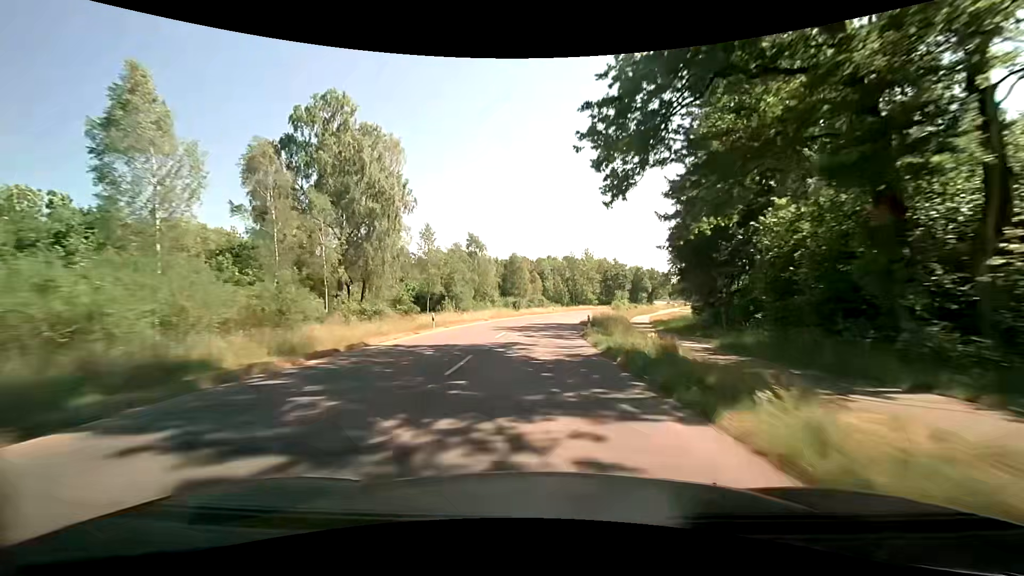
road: tertiary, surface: asphalt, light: Day
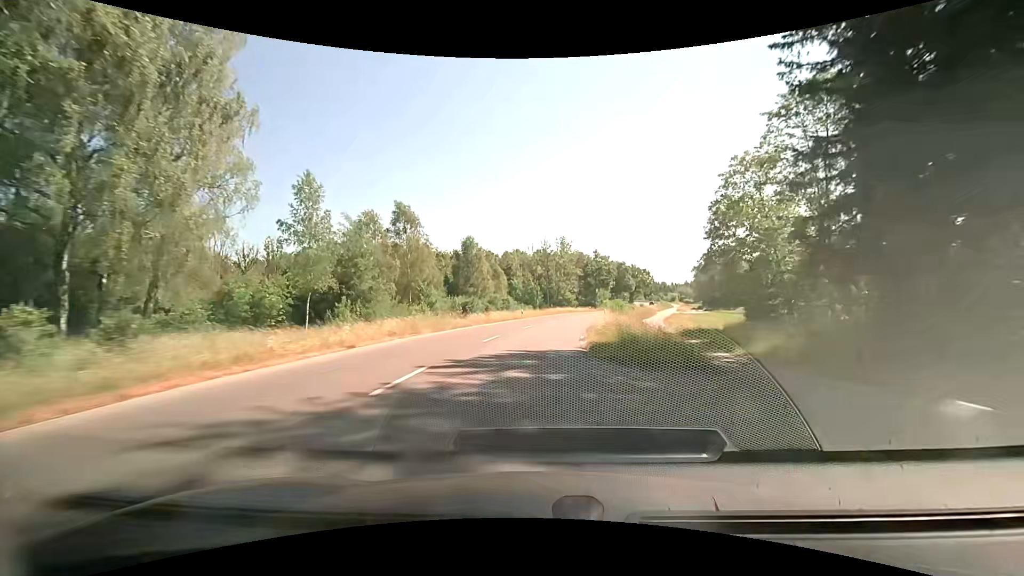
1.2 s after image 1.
(+0.9, +25.6) m; +4°
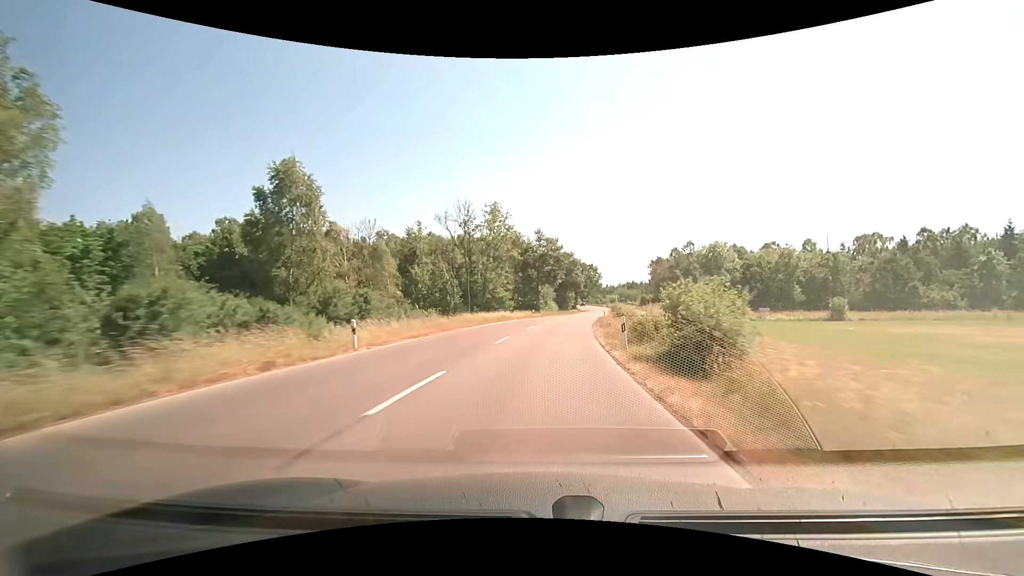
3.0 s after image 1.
(+1.9, +36.8) m; +7°
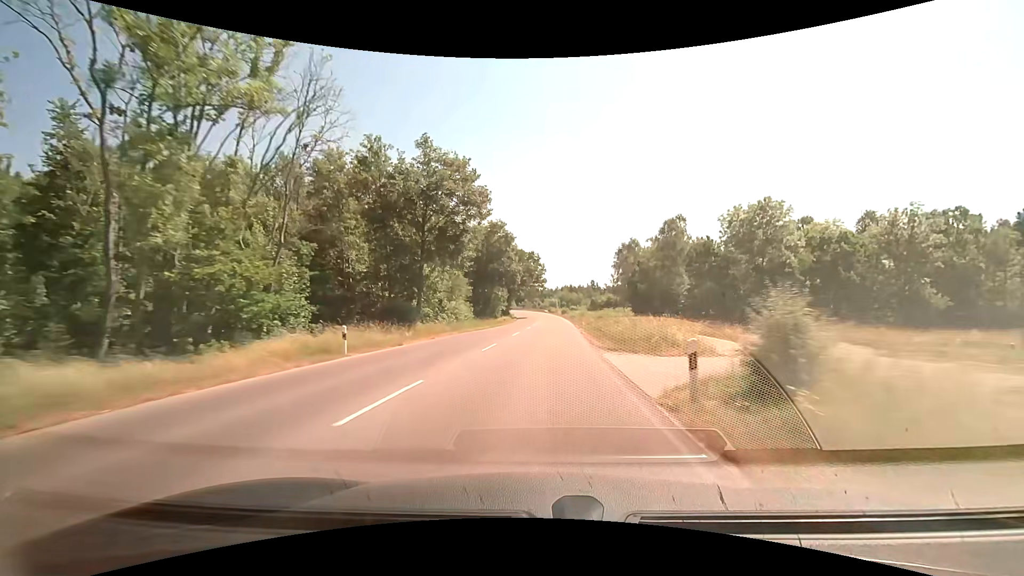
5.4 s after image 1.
(+4.2, +47.7) m; +8°
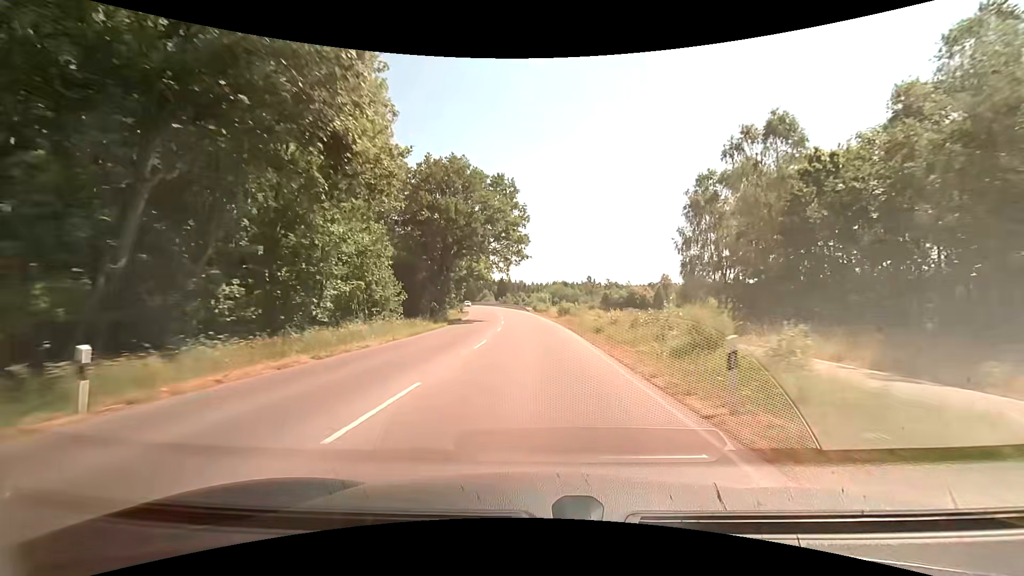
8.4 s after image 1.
(+2.2, +60.7) m; +1°
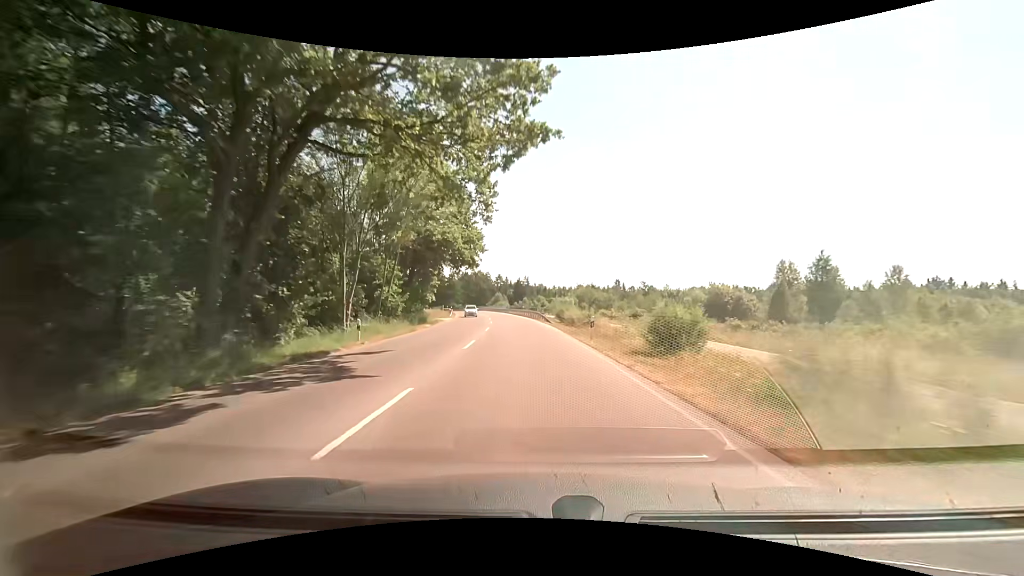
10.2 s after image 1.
(-0.4, +36.5) m; -2°
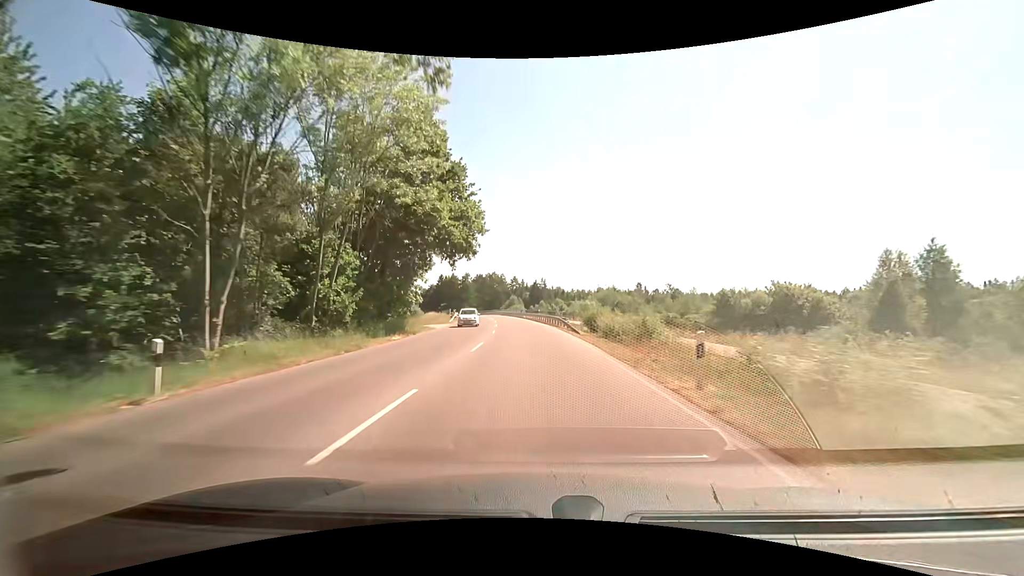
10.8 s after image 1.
(-0.1, +12.2) m; -1°
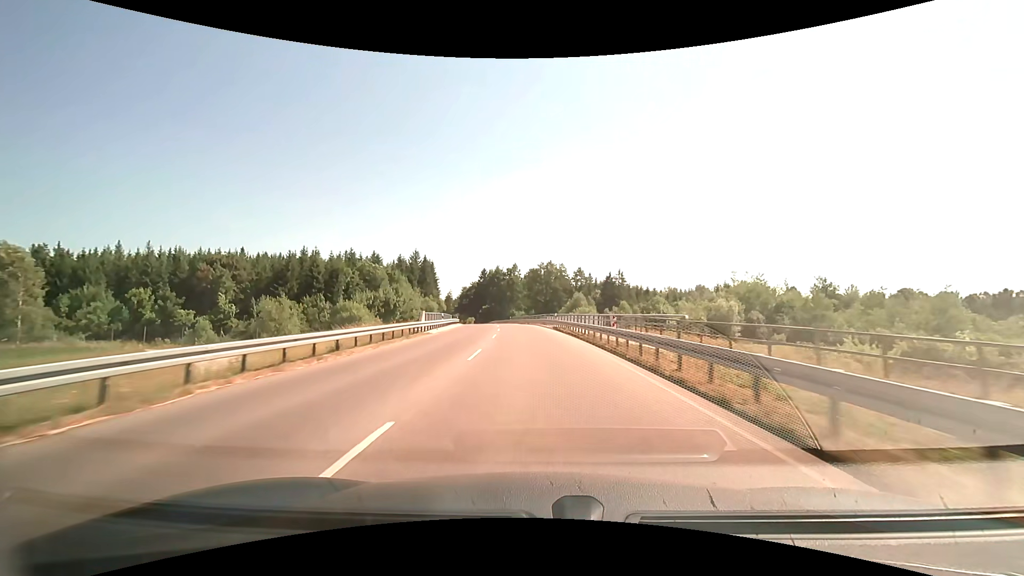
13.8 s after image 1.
(-4.0, +62.8) m; -7°
(0, +10) (0, +20) (-1, +30) (-1, +40) (-2, +50) (-3, +60) (-4, +70) (-5, +80) (-7, +90) (-9, +99) m
